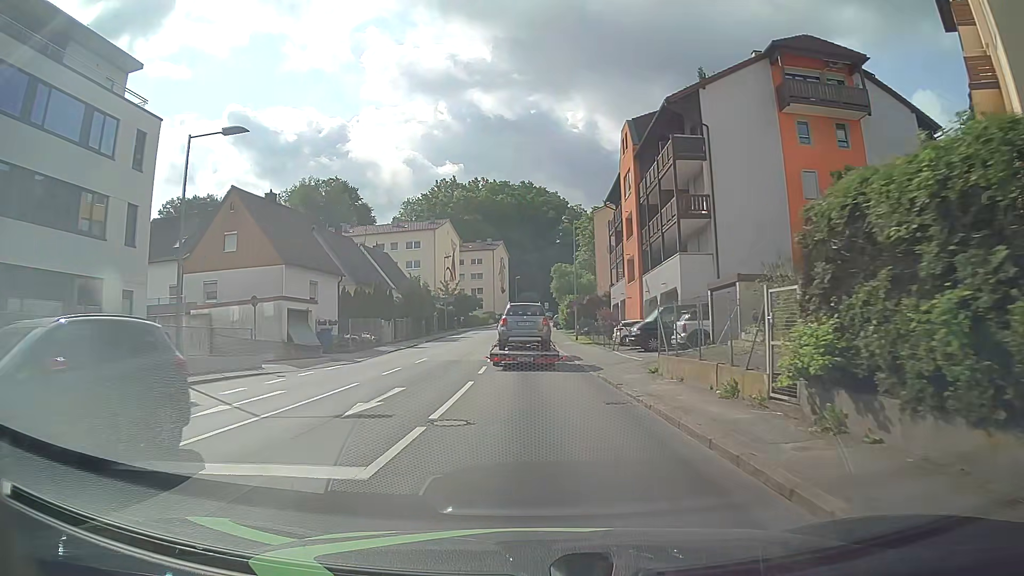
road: tertiary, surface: asphalt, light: Day
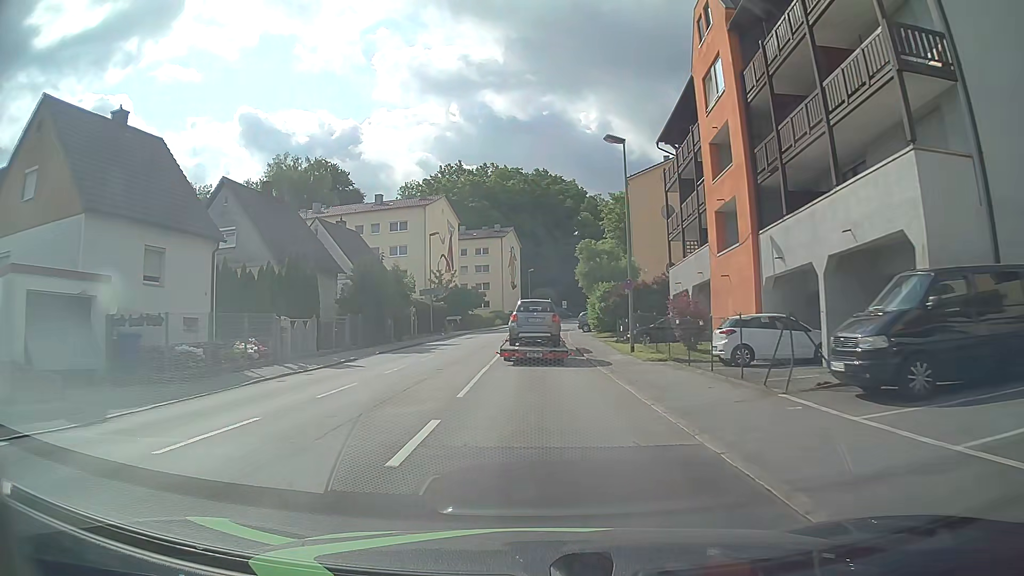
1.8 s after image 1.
(-0.2, +19.4) m; -1°
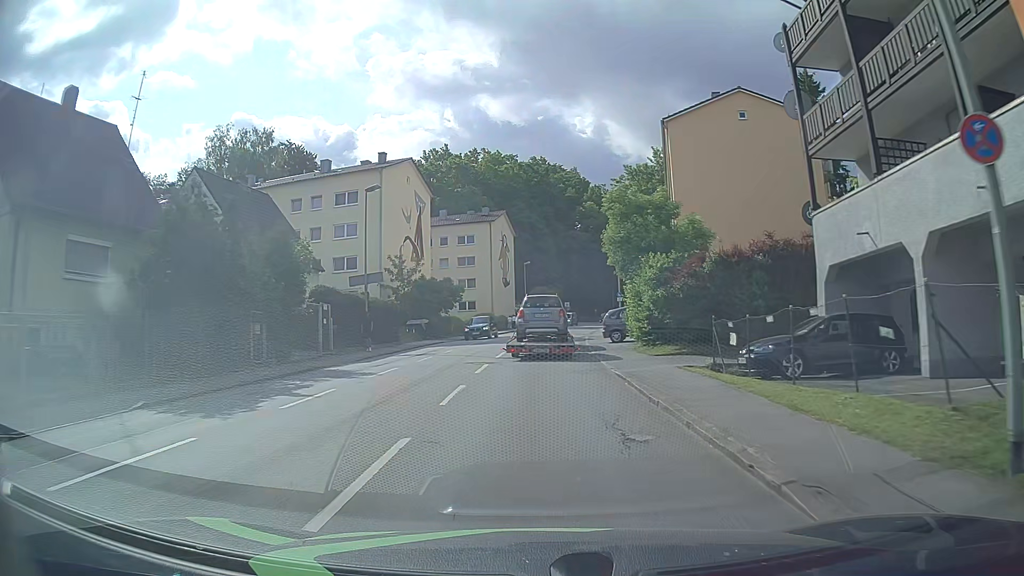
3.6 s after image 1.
(0.0, +20.0) m; 0°
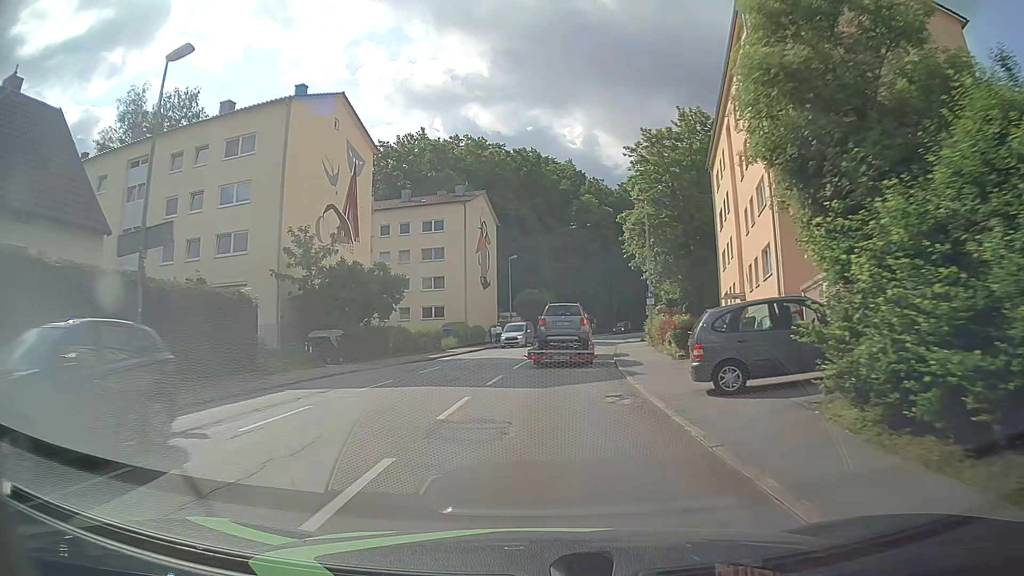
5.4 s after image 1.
(+0.1, +19.5) m; +1°
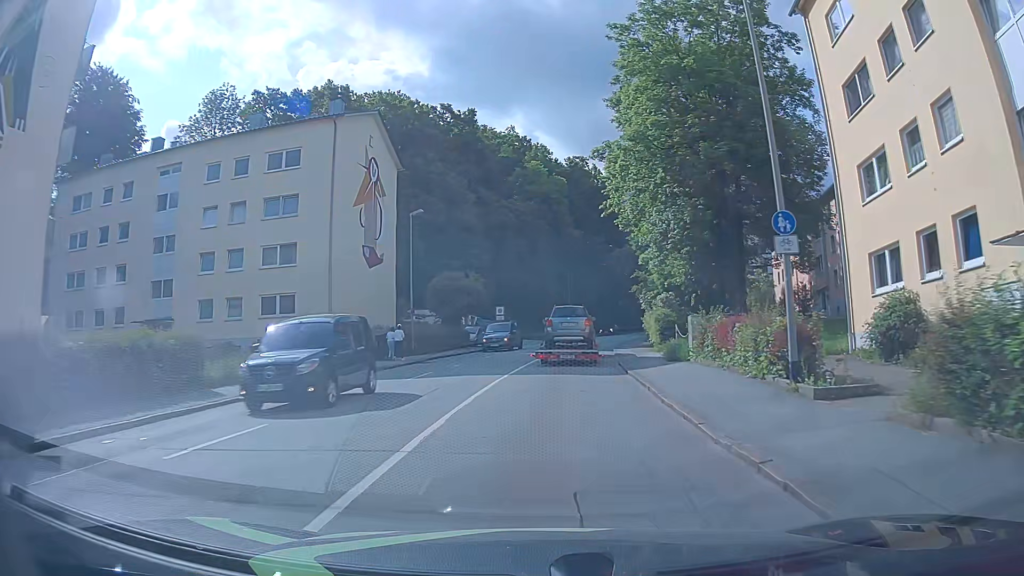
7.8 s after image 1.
(+1.1, +26.5) m; +6°
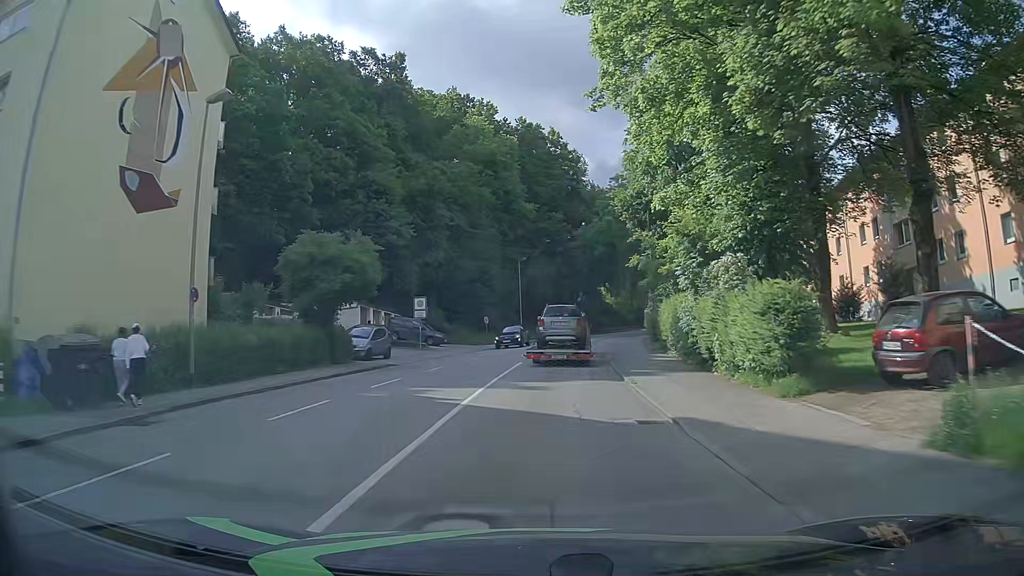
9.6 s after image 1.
(+0.4, +20.7) m; +3°
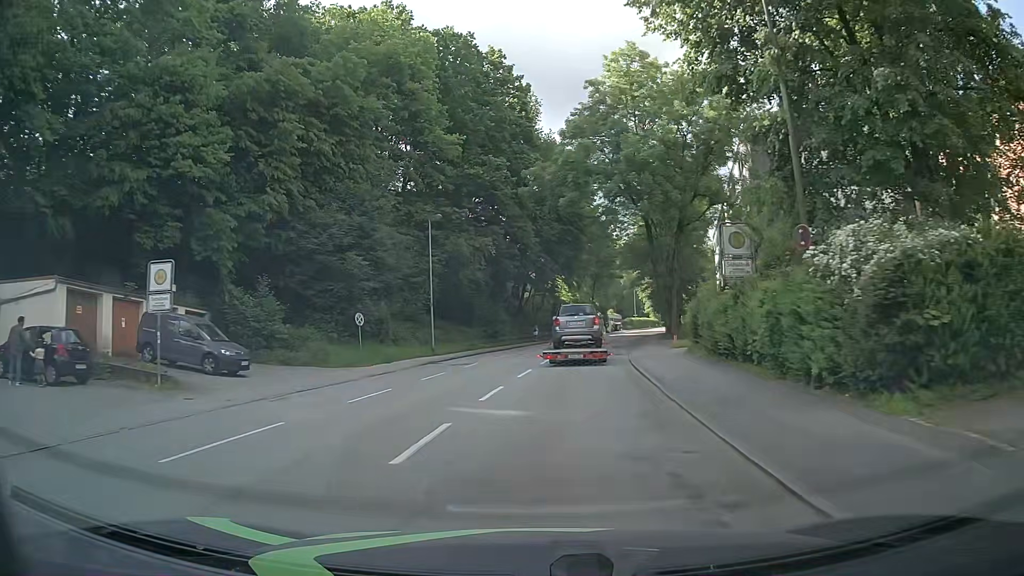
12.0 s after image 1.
(+0.9, +27.6) m; +5°
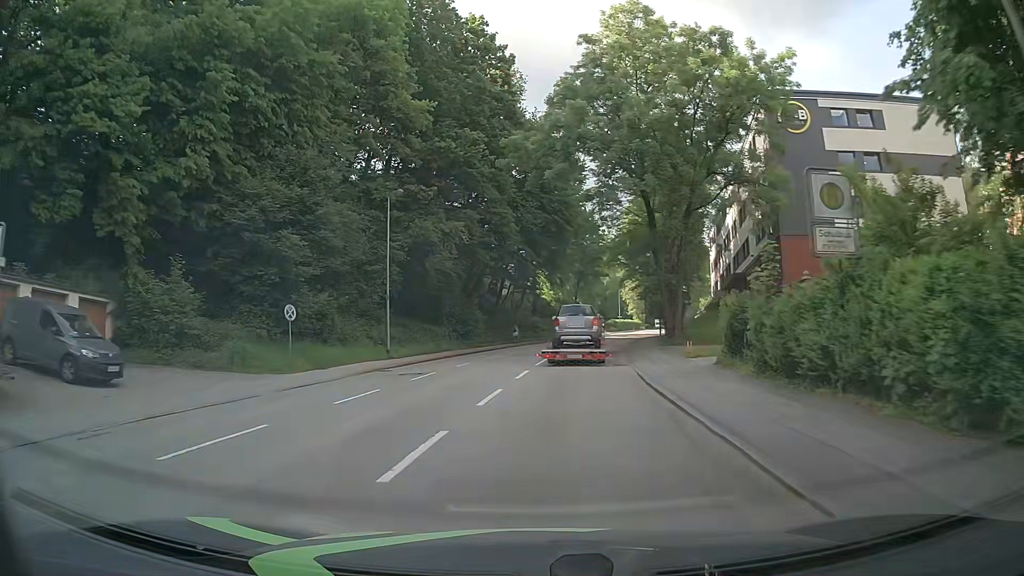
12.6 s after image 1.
(+0.1, +6.8) m; +2°
(0, +10) (+1, +20) (+2, +30) (+3, +40) (+5, +50) (+7, +60) (+9, +69) (+11, +79) (+14, +89) (+16, +98) m
